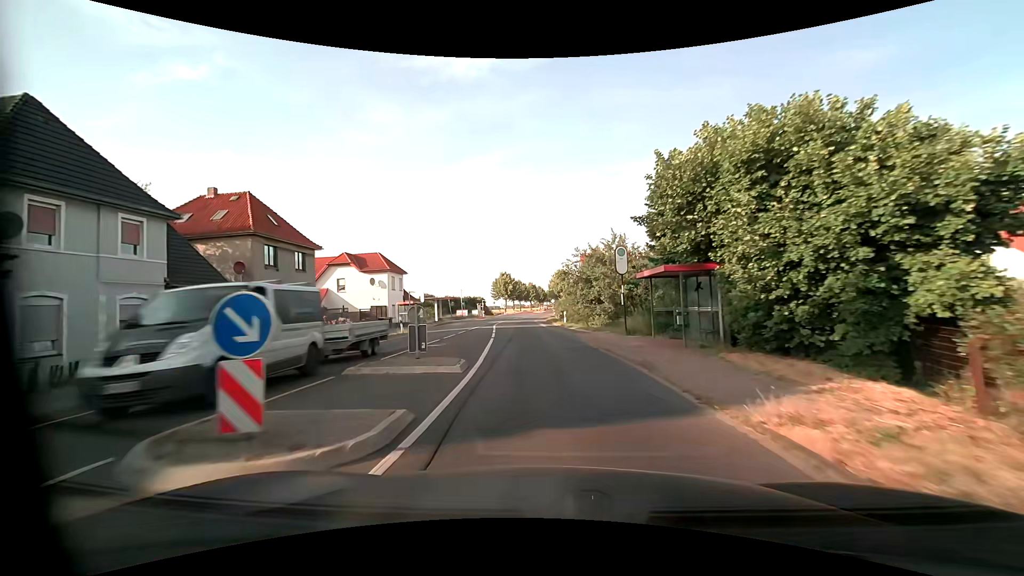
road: primary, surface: asphalt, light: Day
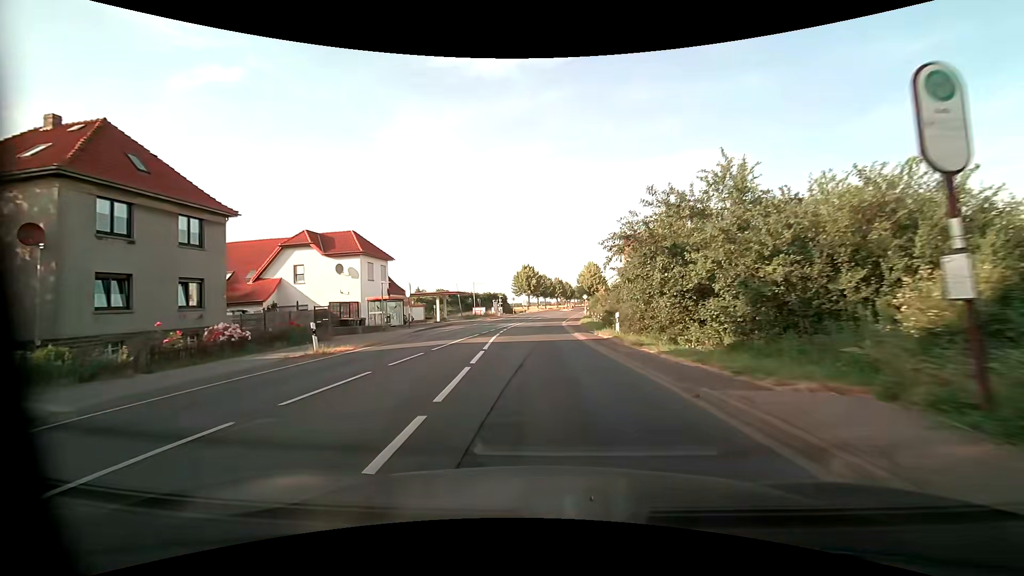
(-0.5, +15.6) m; -3°
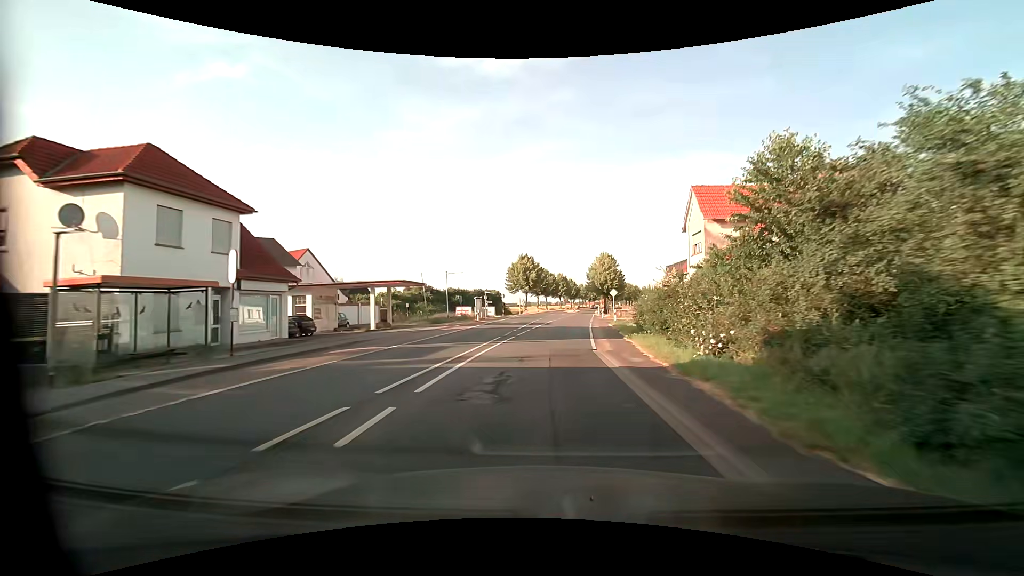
(-0.3, +23.4) m; 0°
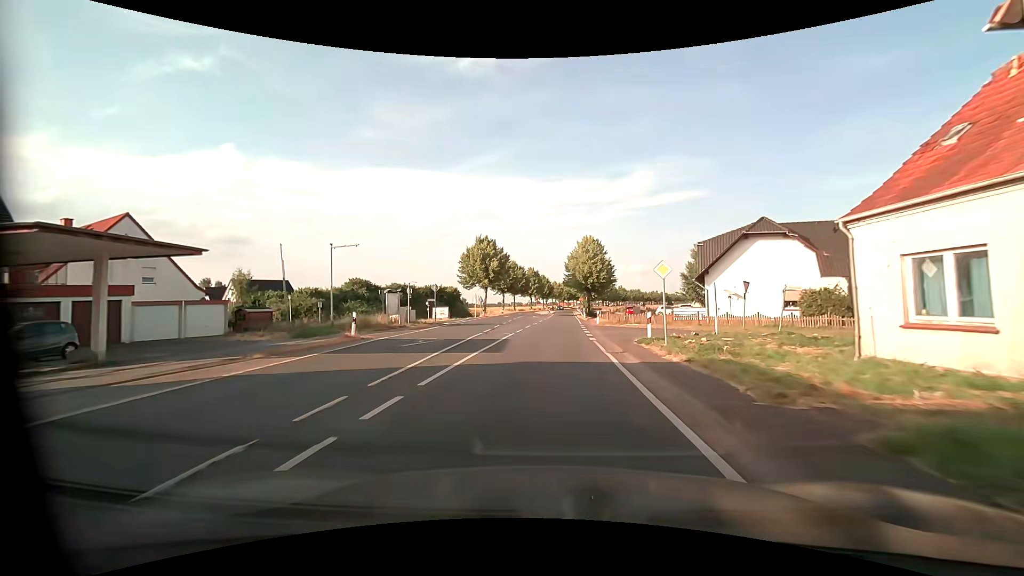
(+0.6, +23.6) m; +3°
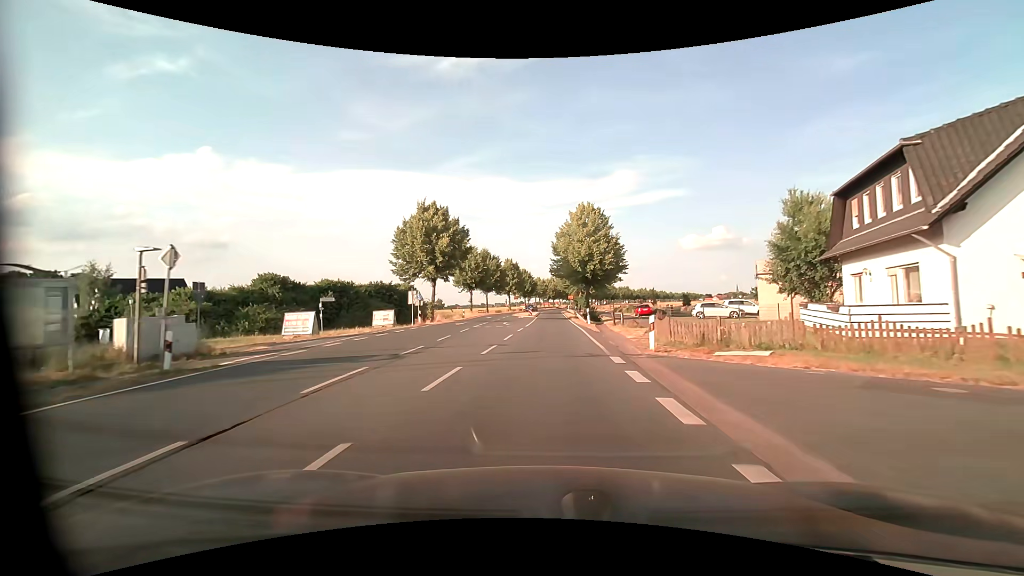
(+0.6, +23.8) m; +3°
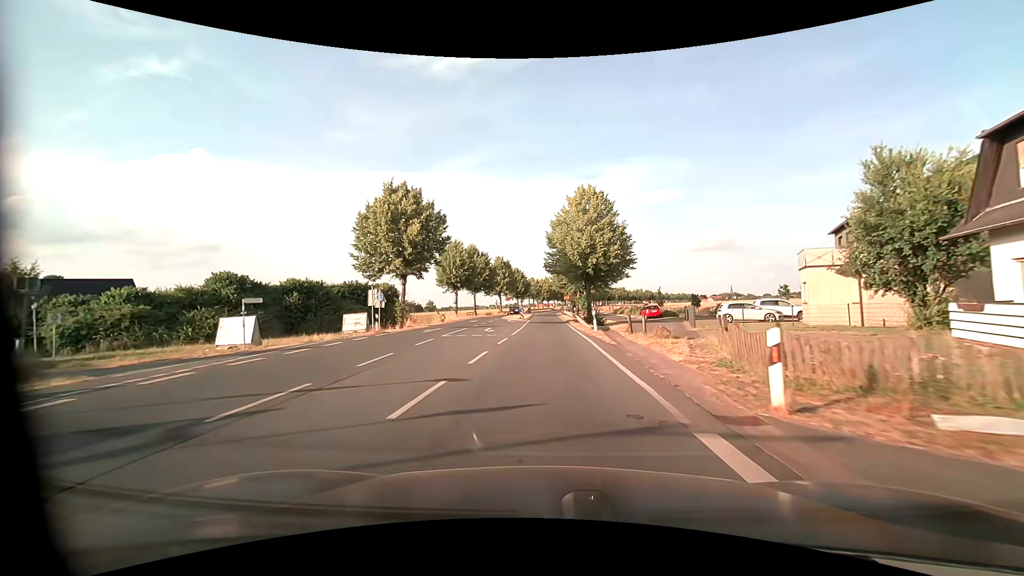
(0.0, +8.0) m; 0°
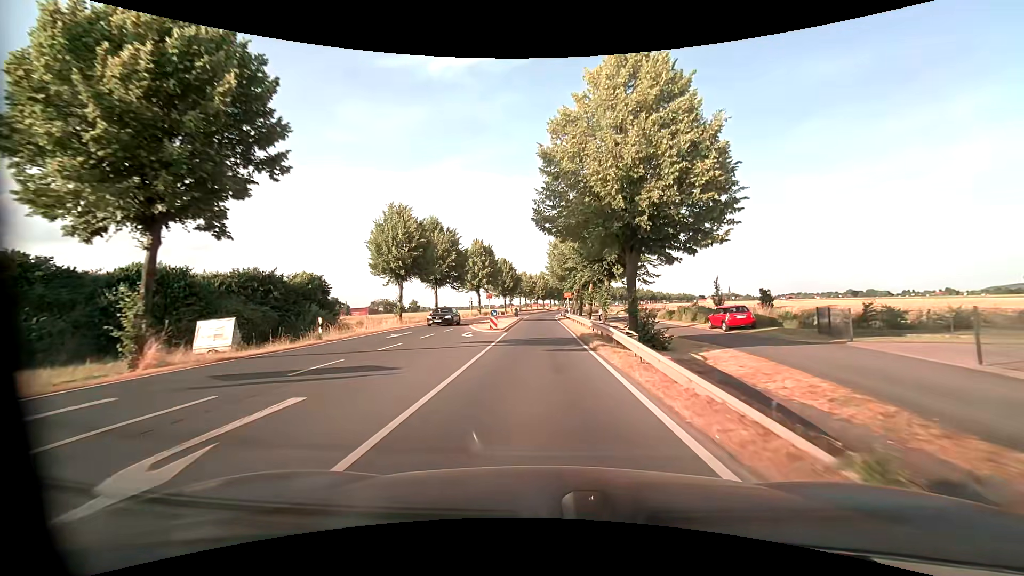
(+0.1, +24.2) m; +1°
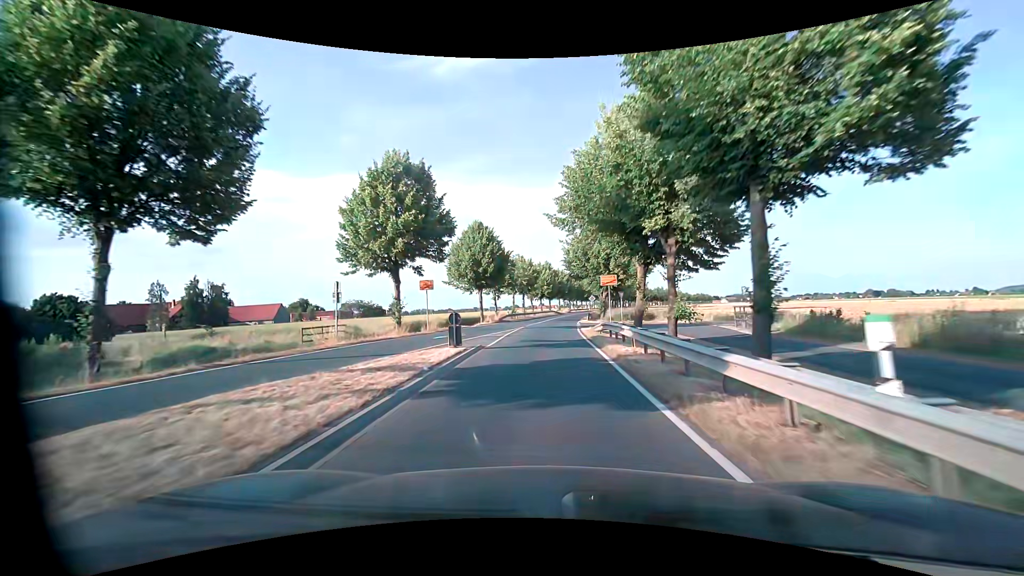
(-0.3, +40.8) m; -1°
(0, +10) (0, +20) (0, +30) (+1, +40) (+1, +50) (+2, +60) (+3, +70) (+4, +80) (+6, +90) (+7, +100) m
